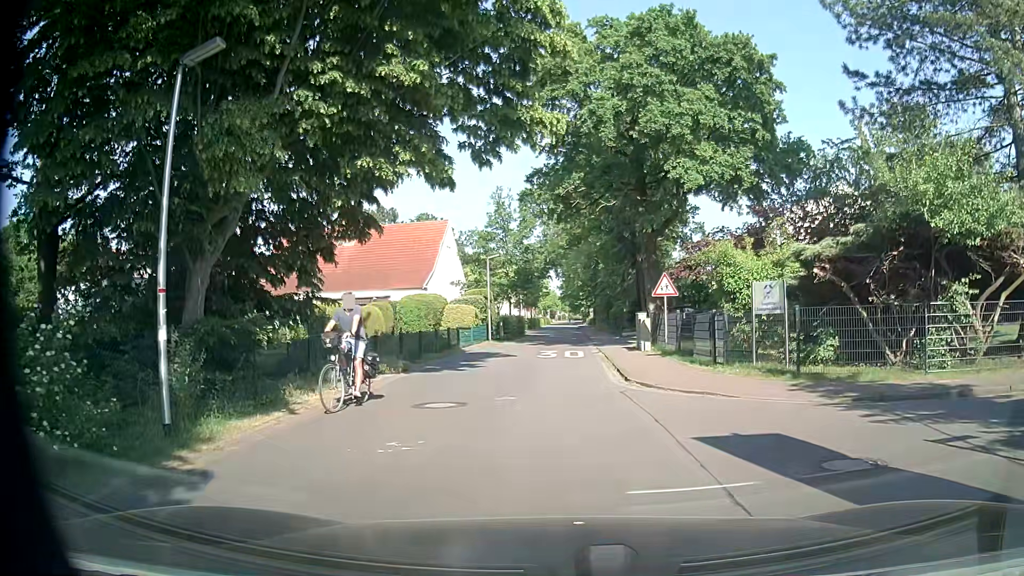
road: residential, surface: asphalt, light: Day
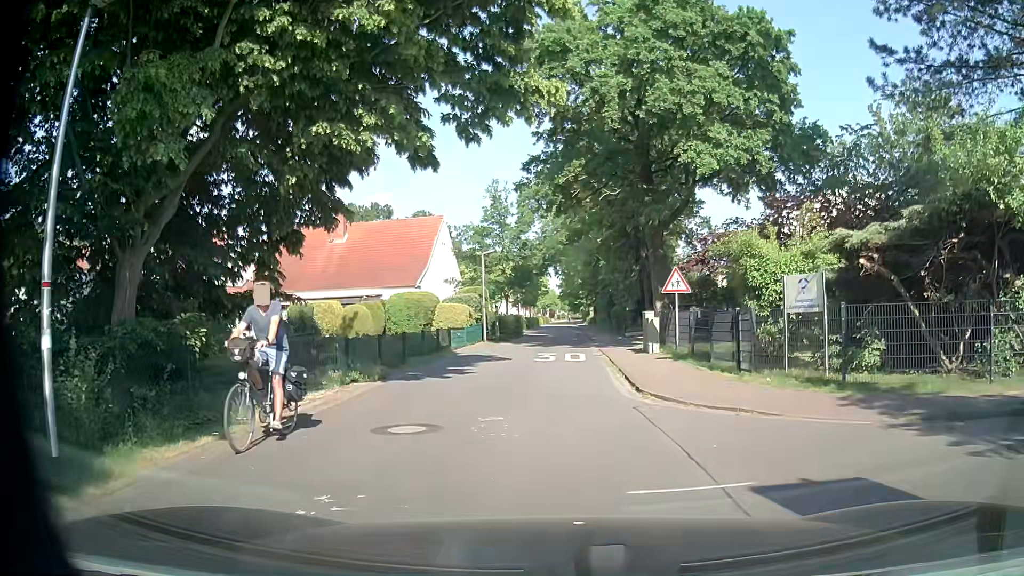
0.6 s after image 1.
(0.0, +2.2) m; +2°
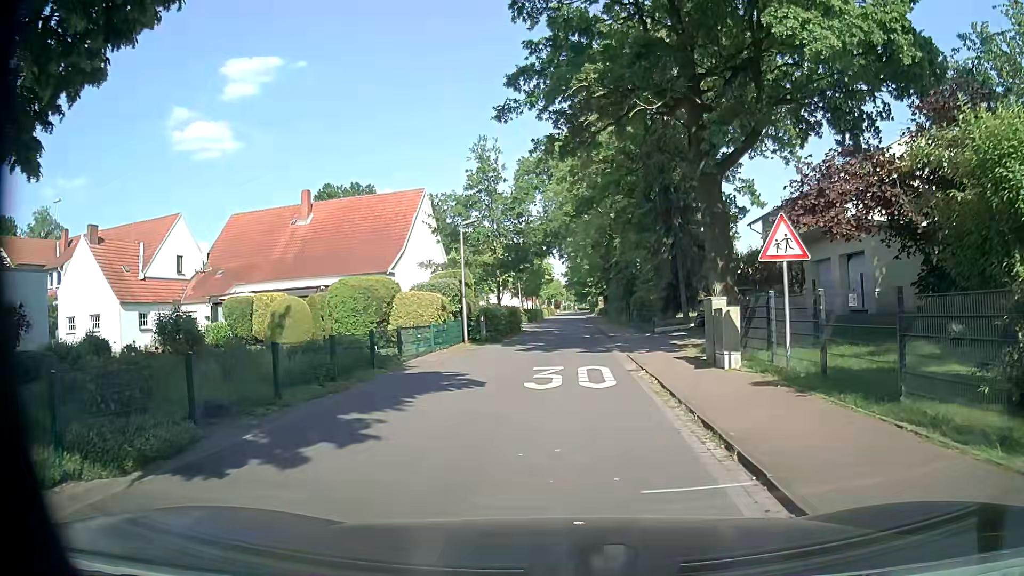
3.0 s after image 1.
(-0.2, +9.3) m; -1°
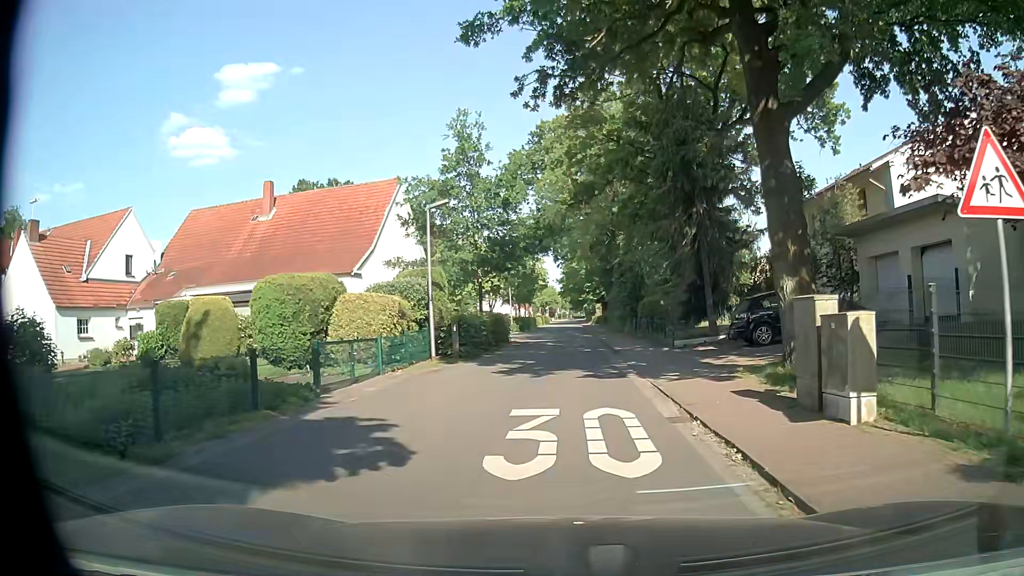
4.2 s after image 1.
(0.0, +5.9) m; -1°
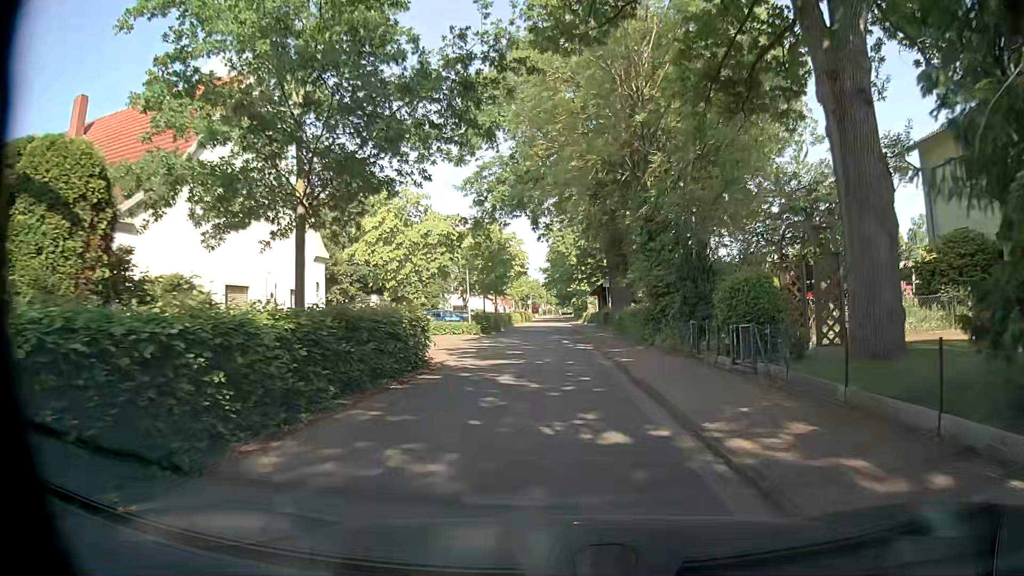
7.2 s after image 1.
(+0.5, +18.5) m; +2°
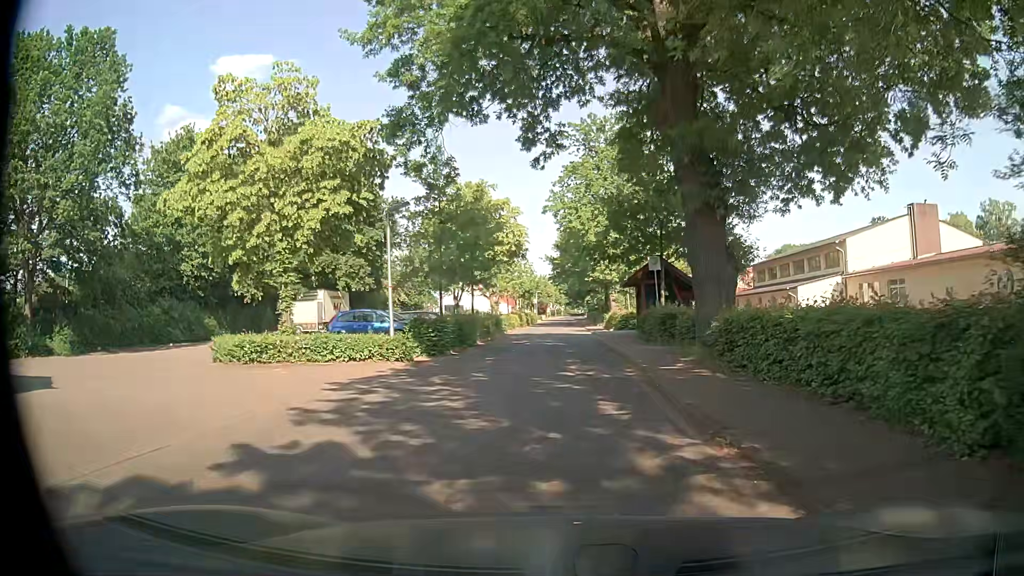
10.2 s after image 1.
(-0.2, +20.4) m; 0°
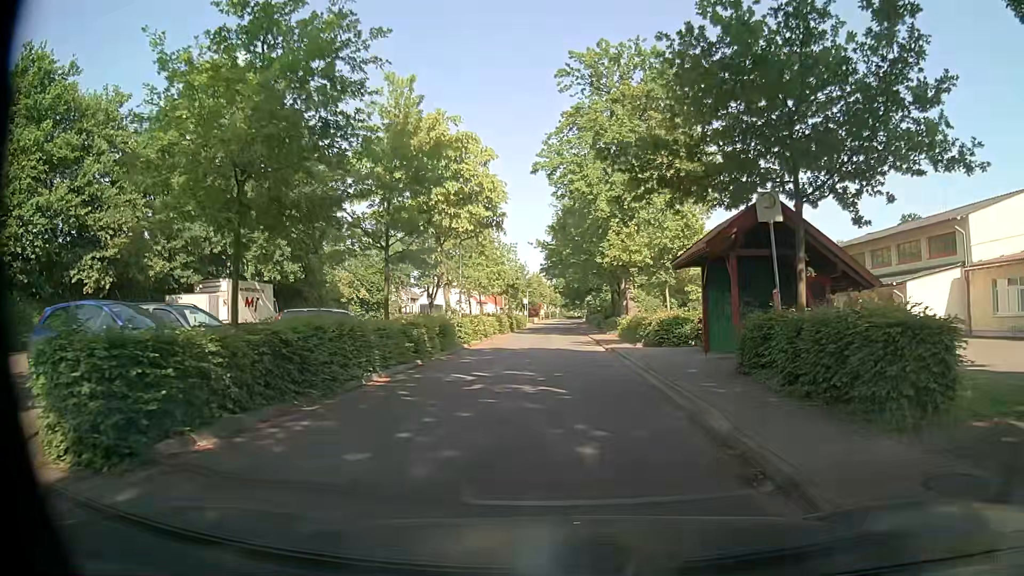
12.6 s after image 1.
(0.0, +16.7) m; 0°
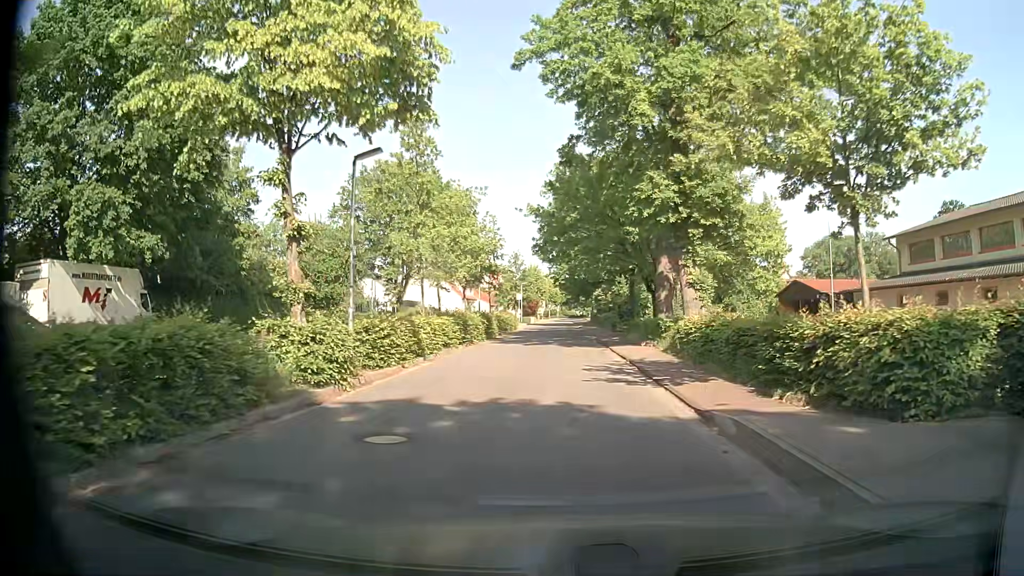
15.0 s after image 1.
(-0.1, +16.9) m; 0°
(0, +10) (0, +20) (0, +30) (0, +40) (0, +50) (0, +60) (0, +70) (0, +80) (0, +90) (+1, +100) m
